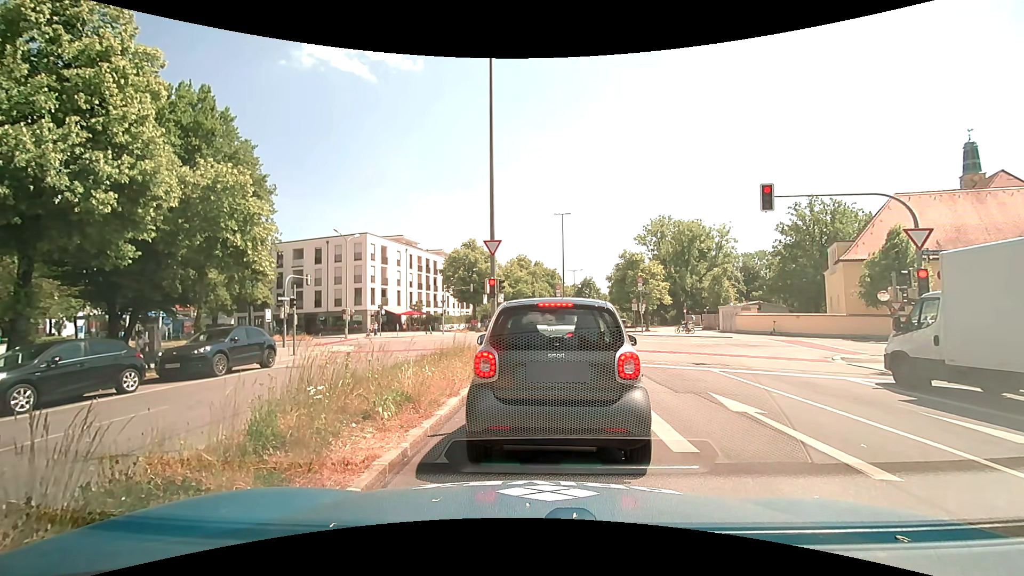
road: secondary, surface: asphalt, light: Day
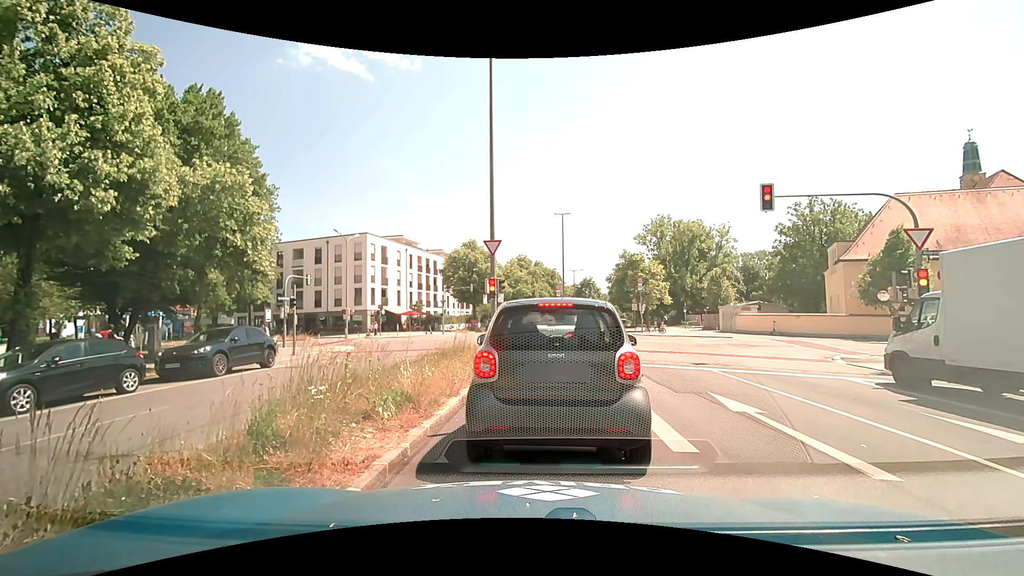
(0.0, 0.0) m; 0°
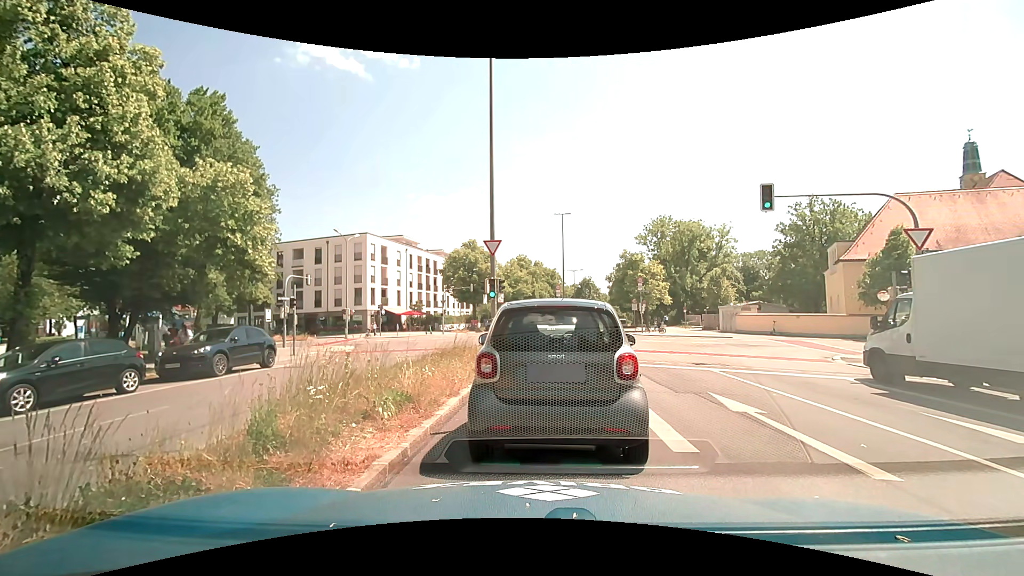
(0.0, 0.0) m; 0°
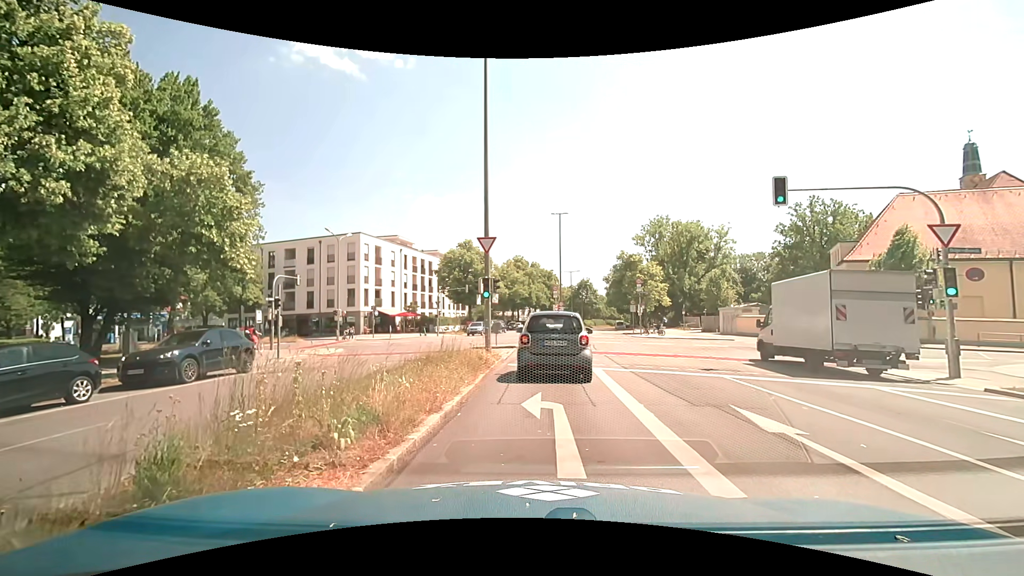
(0.0, +1.3) m; +2°
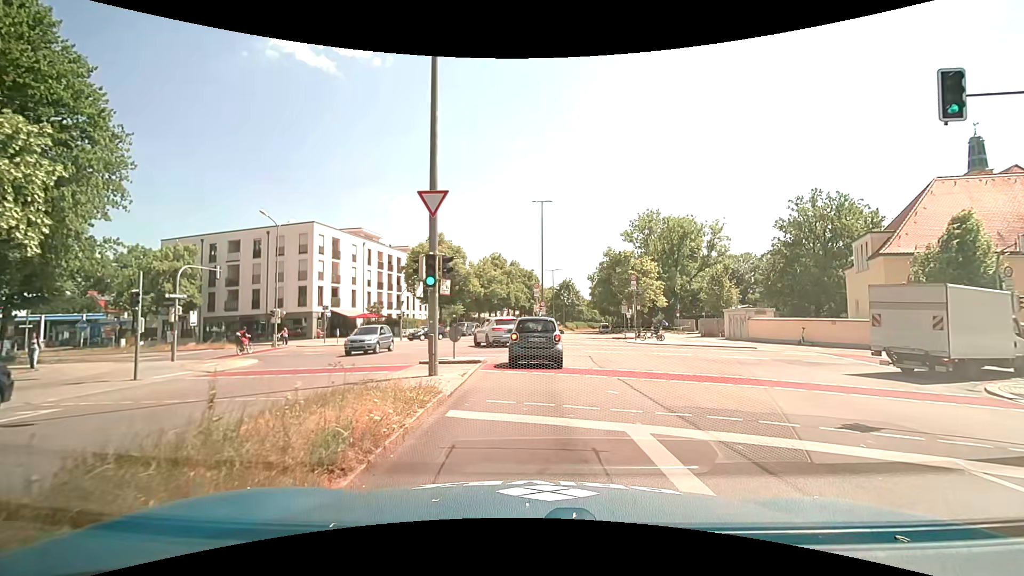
(+0.3, +8.0) m; +4°
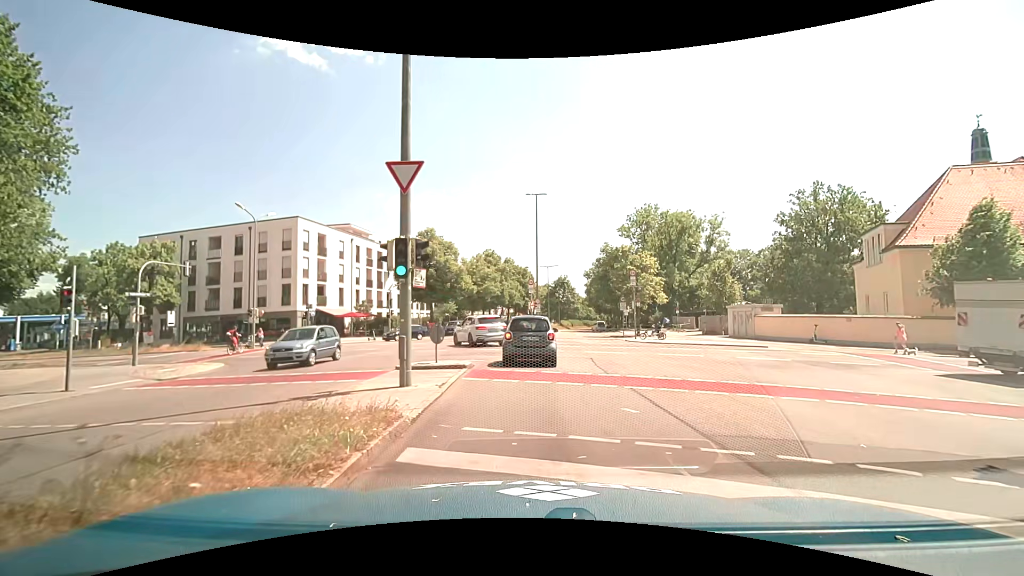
(0.0, +2.4) m; -1°
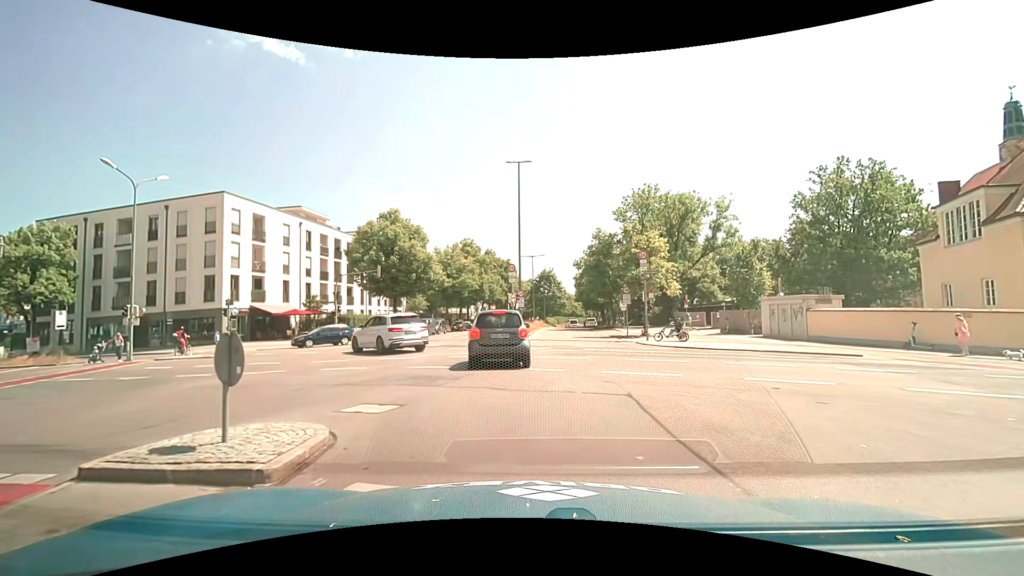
(+0.3, +9.9) m; +2°
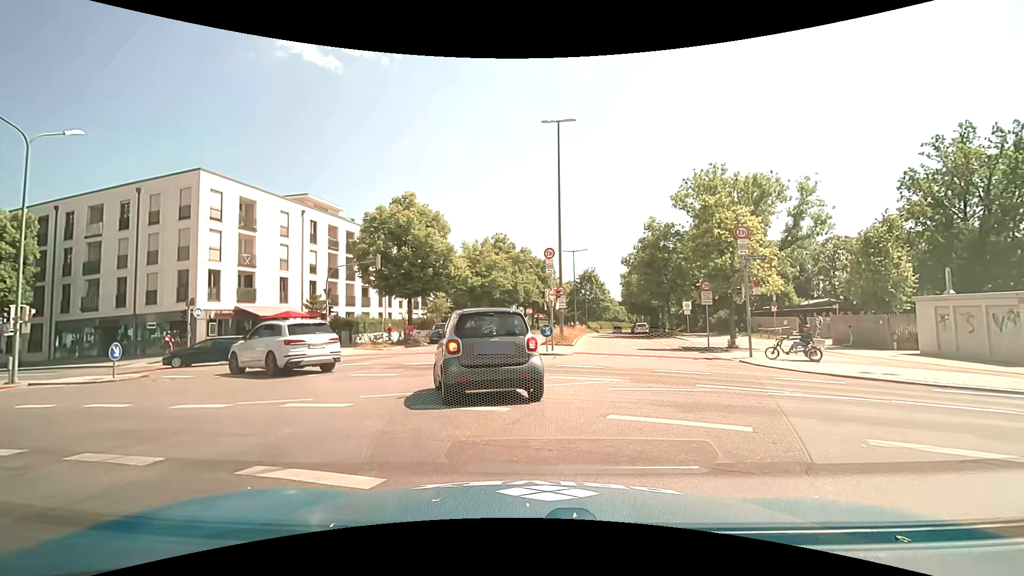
(-0.2, +9.4) m; -4°
(-1, +10) (-7, +18) (-16, +23) (-25, +26) (-35, +29) (-45, +31) (-54, +34) (-64, +37) (-73, +40) (-83, +44) m
